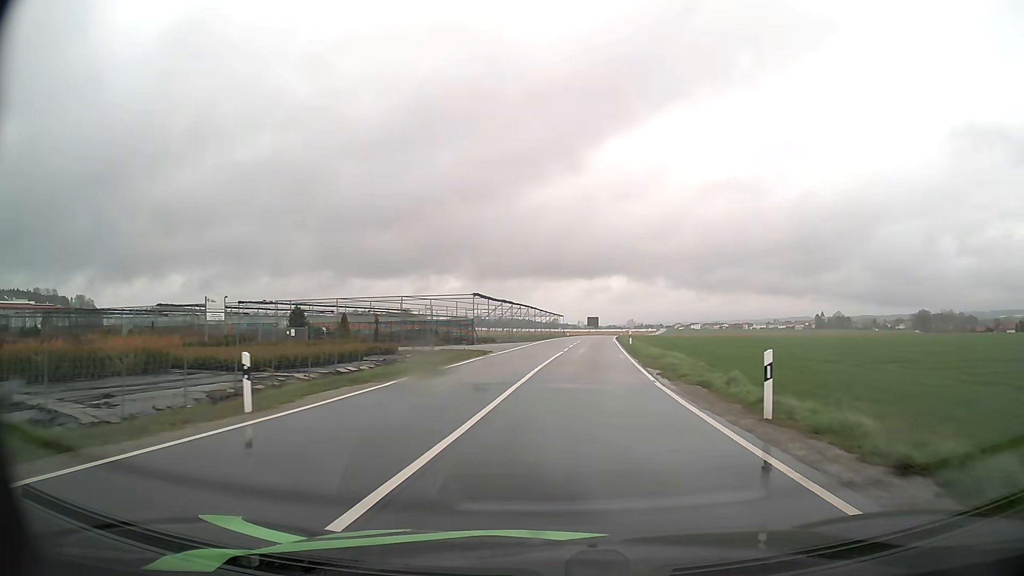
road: tertiary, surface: asphalt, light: Day
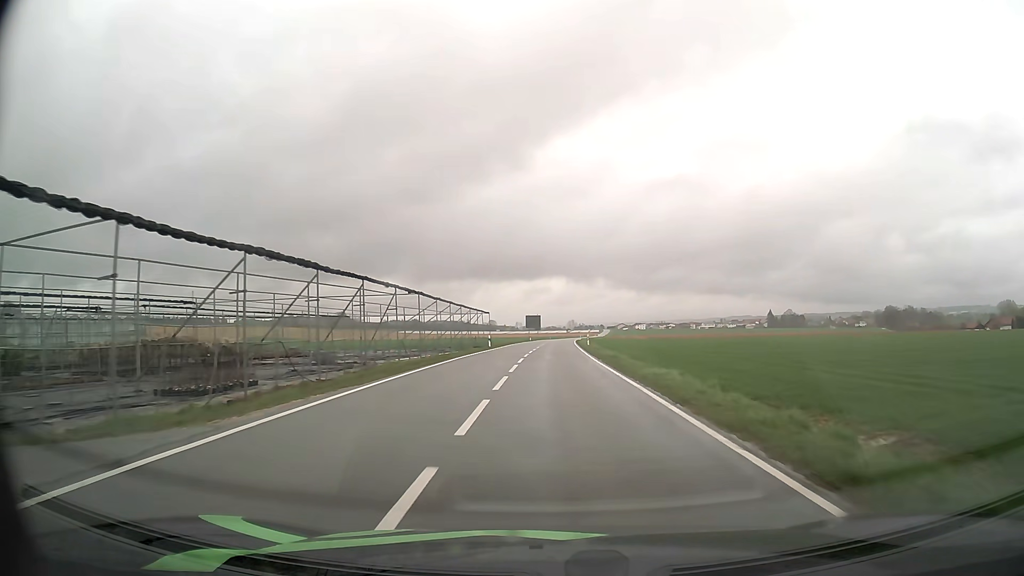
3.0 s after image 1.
(+2.8, +47.1) m; +5°
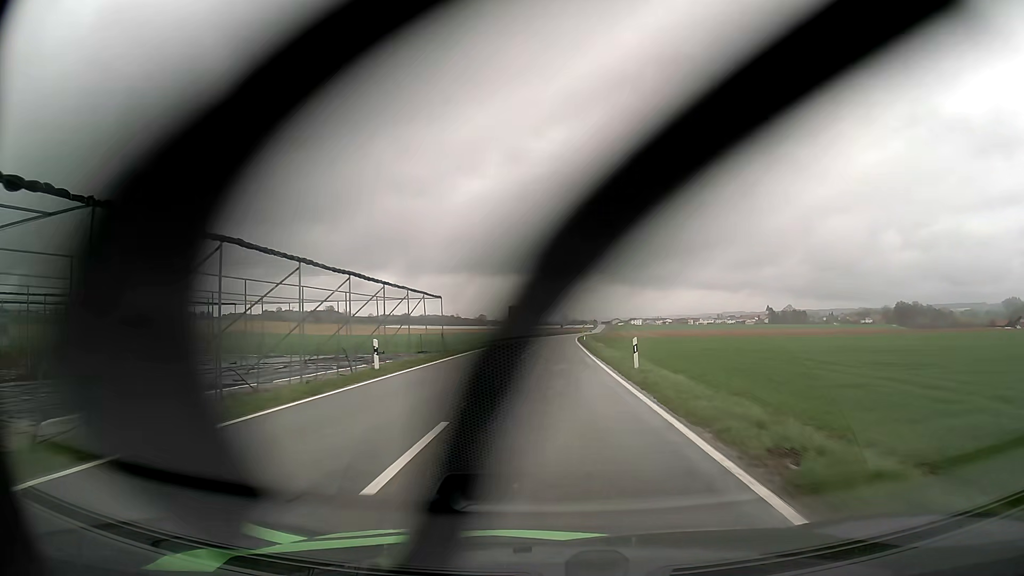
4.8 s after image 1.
(+0.3, +33.9) m; +1°
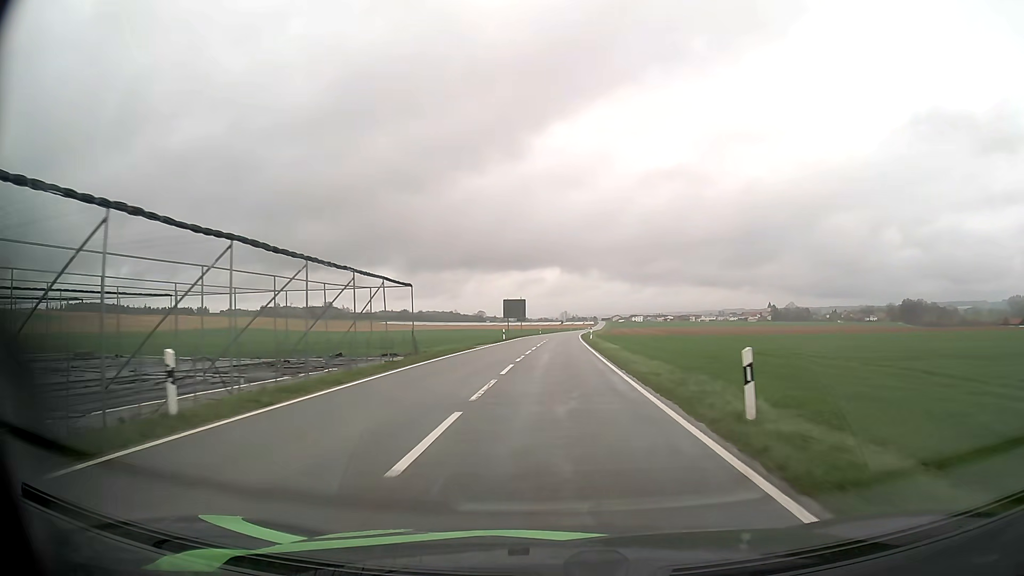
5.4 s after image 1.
(0.0, +11.9) m; 0°
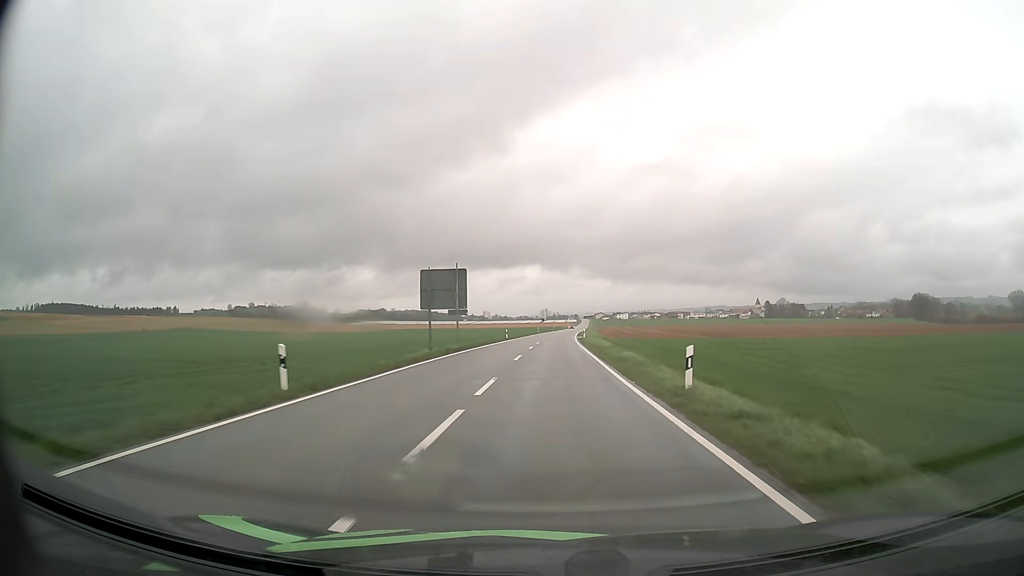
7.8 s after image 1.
(+0.7, +48.4) m; +2°
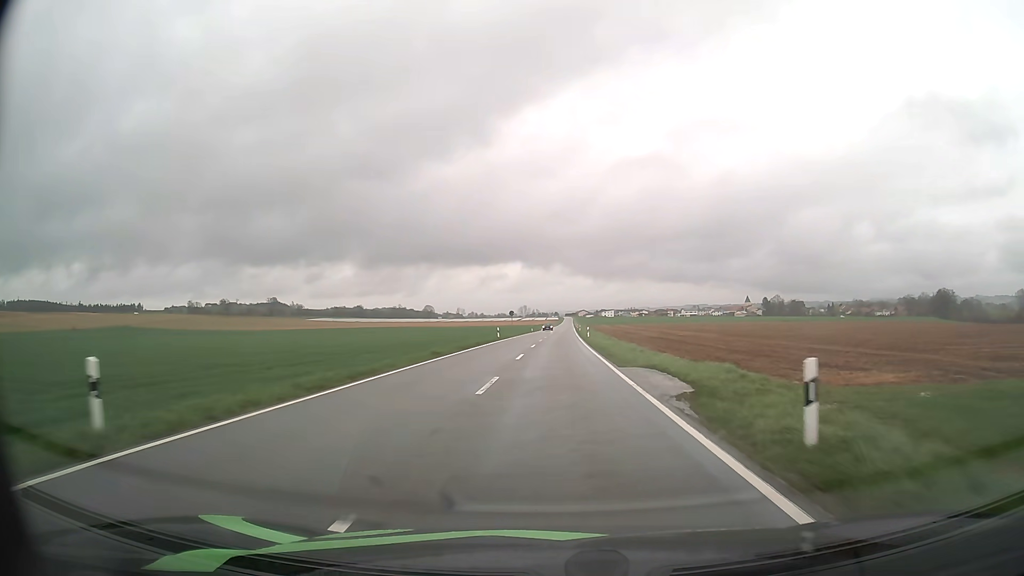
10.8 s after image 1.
(+0.8, +62.4) m; +2°
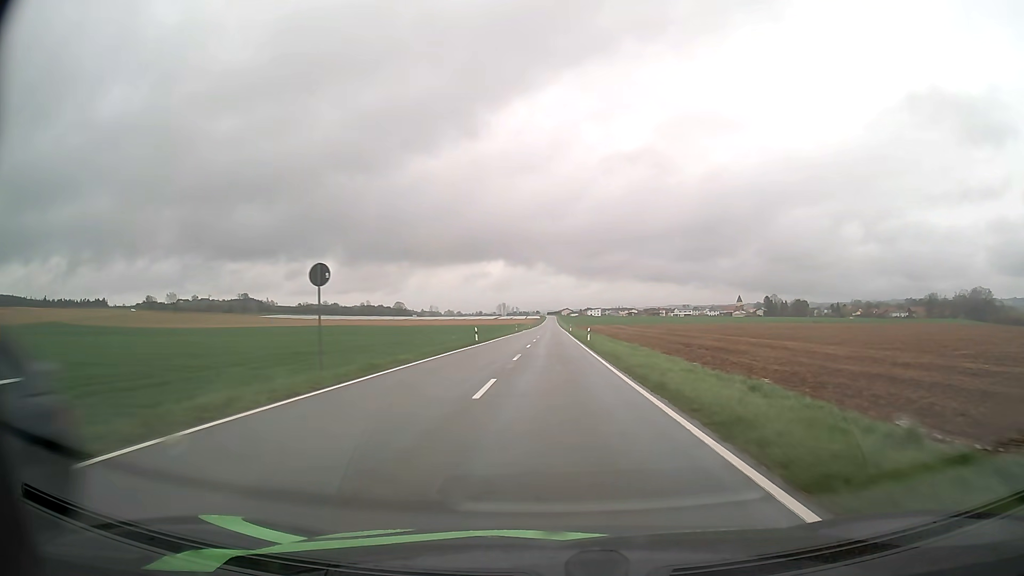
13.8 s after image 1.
(+1.0, +63.5) m; +2°
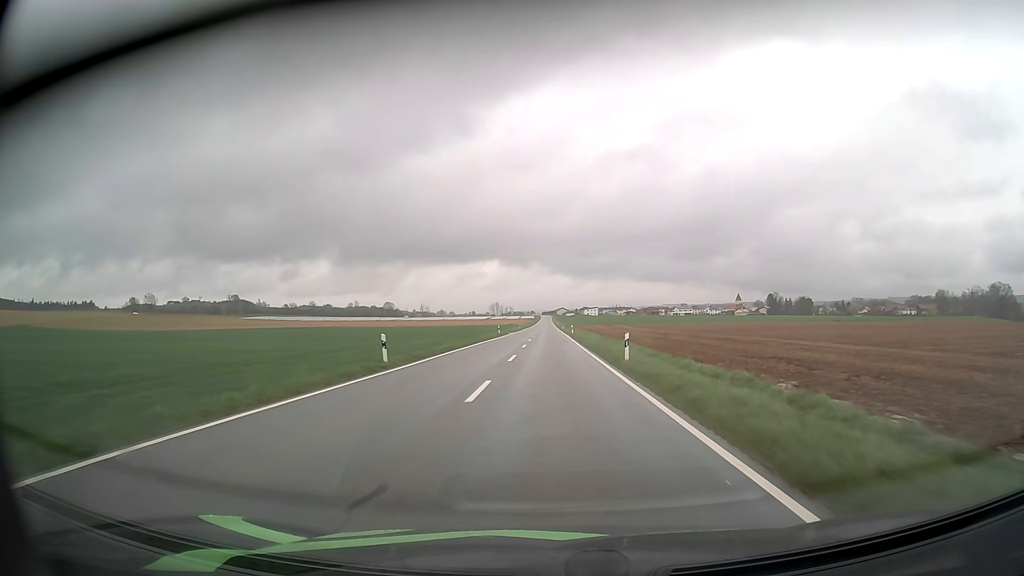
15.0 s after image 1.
(+0.1, +25.5) m; 0°
(0, +10) (0, +20) (0, +30) (0, +40) (0, +50) (0, +60) (0, +70) (0, +80) (0, +90) (0, +100) m
